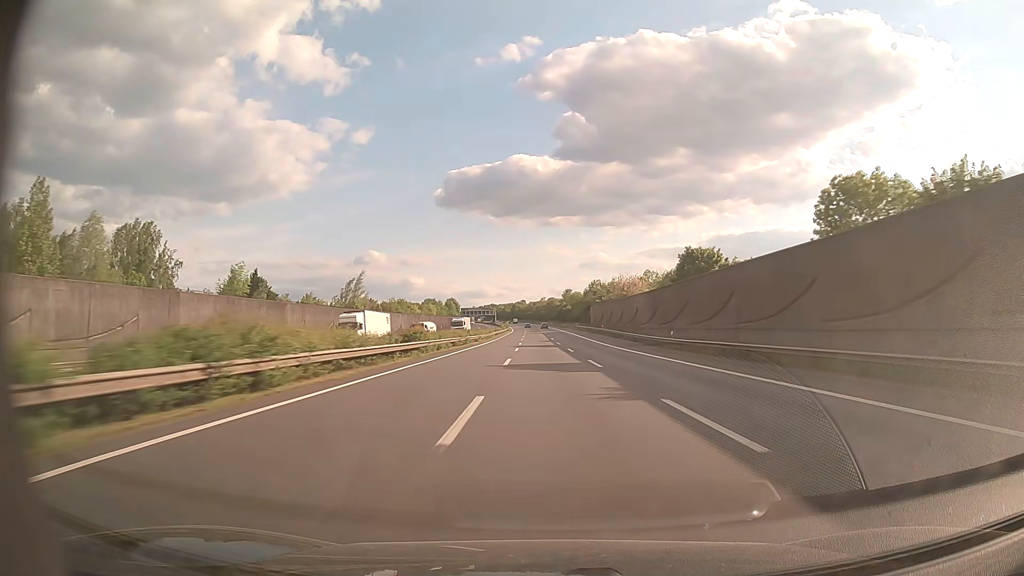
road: motorway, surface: asphalt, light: Day
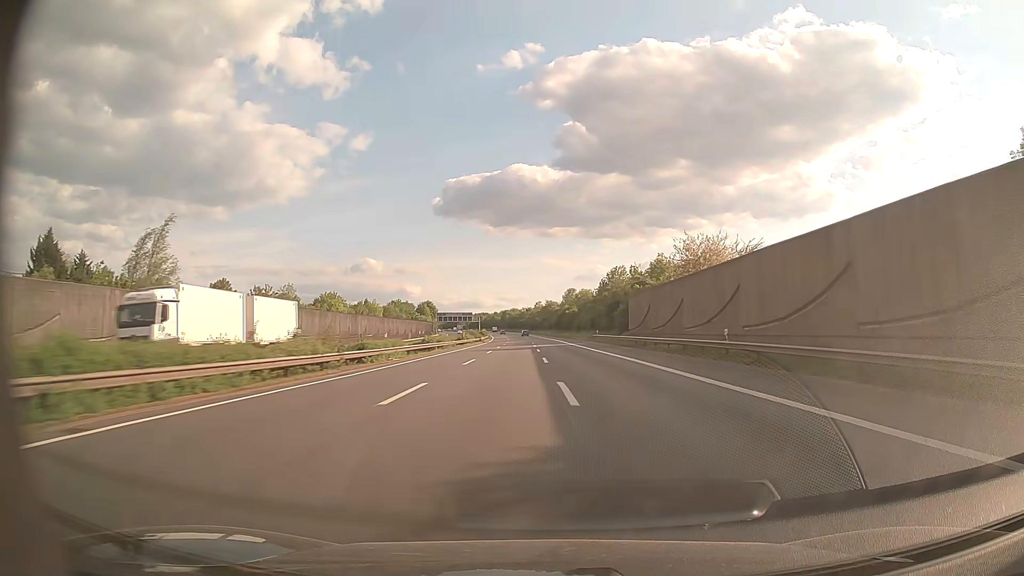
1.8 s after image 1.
(-0.1, +67.2) m; 0°
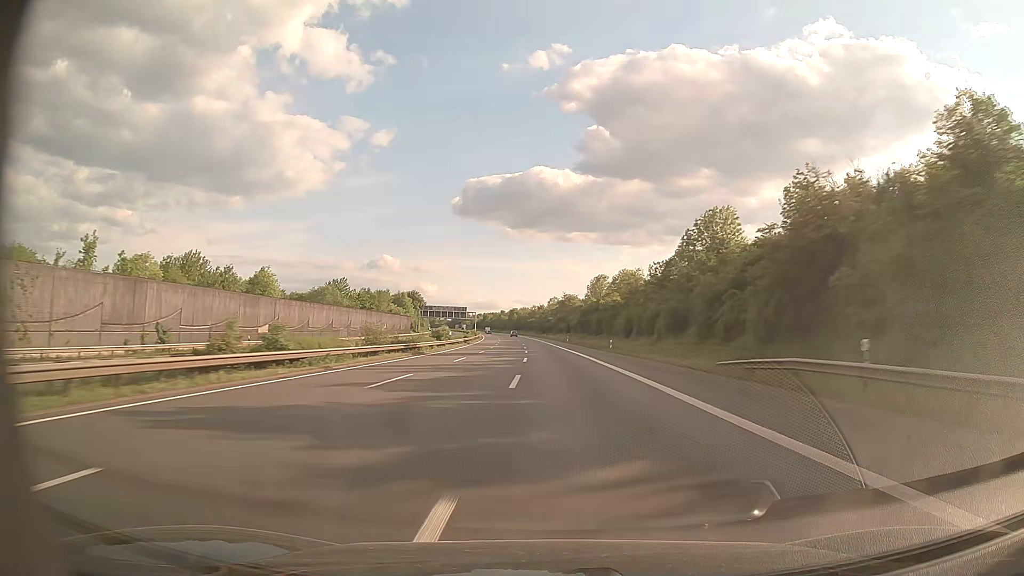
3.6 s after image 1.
(-0.5, +66.8) m; -1°
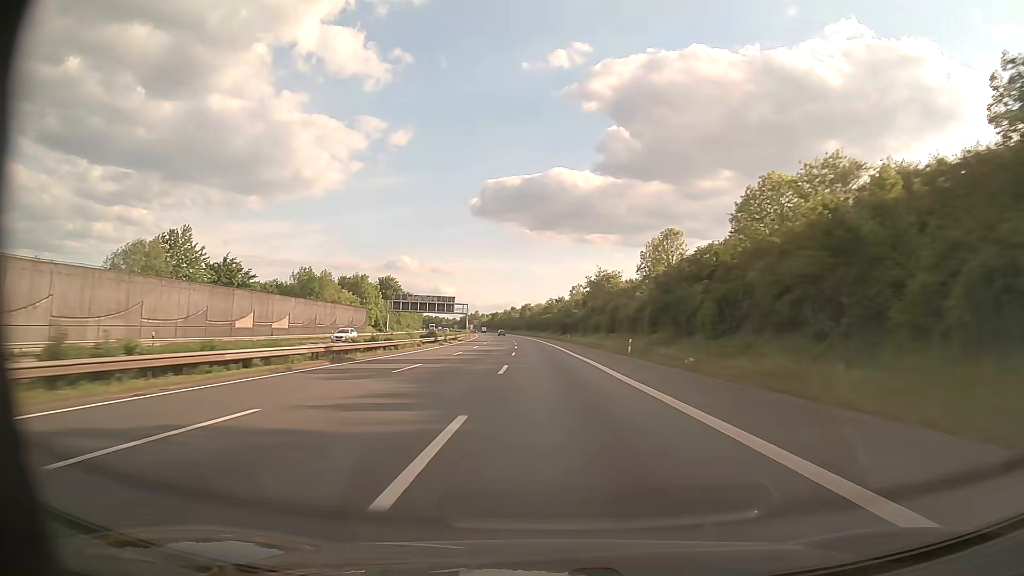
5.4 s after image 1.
(-0.8, +66.5) m; -2°
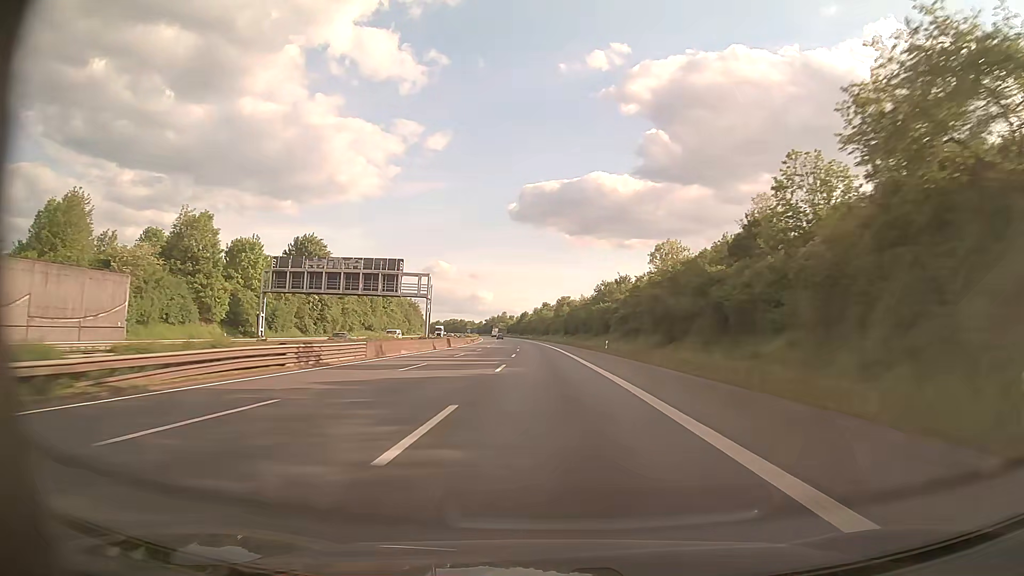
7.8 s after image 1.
(-2.2, +88.4) m; -3°
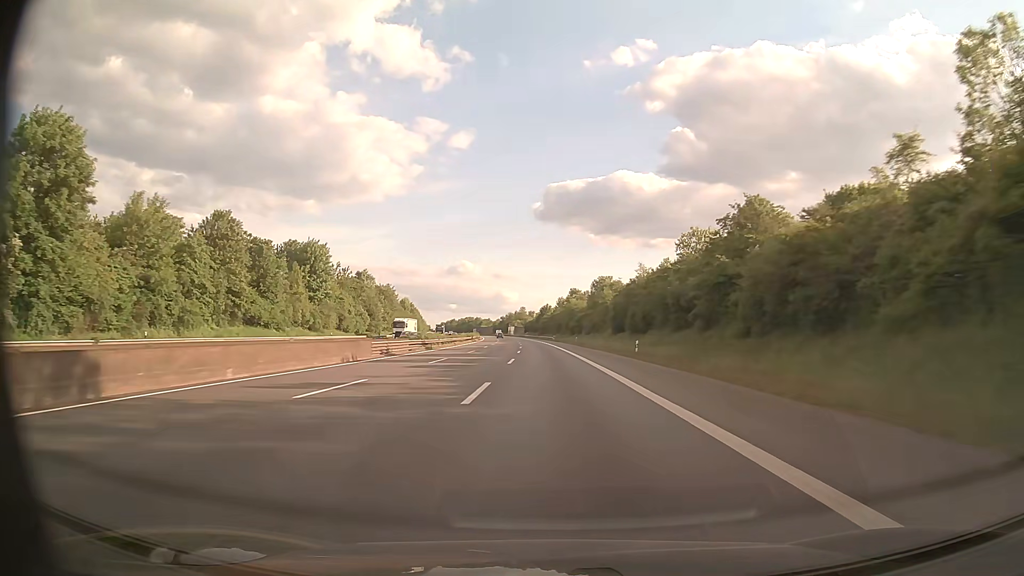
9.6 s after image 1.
(-1.3, +65.9) m; -2°
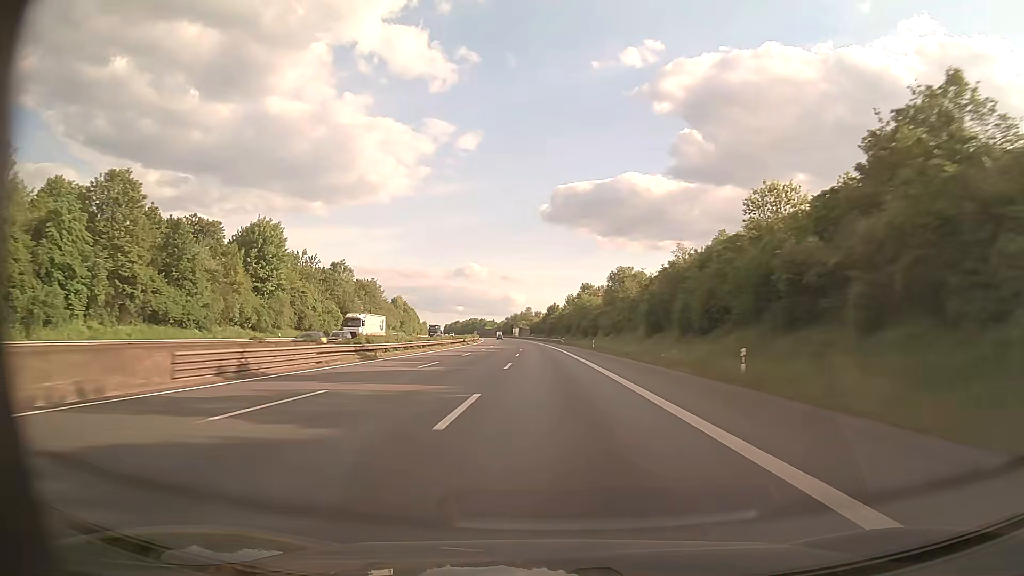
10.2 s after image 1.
(-0.1, +21.9) m; -1°
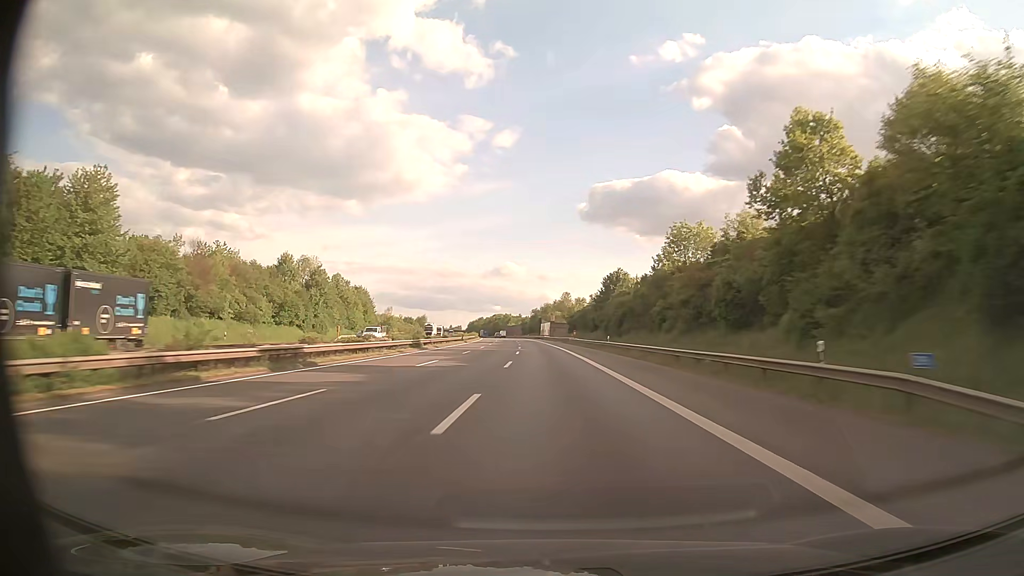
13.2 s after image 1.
(-3.0, +108.7) m; -3°
(0, +10) (0, +20) (0, +30) (0, +40) (-1, +50) (-1, +60) (-1, +70) (-2, +80) (-2, +90) (-2, +100) m
